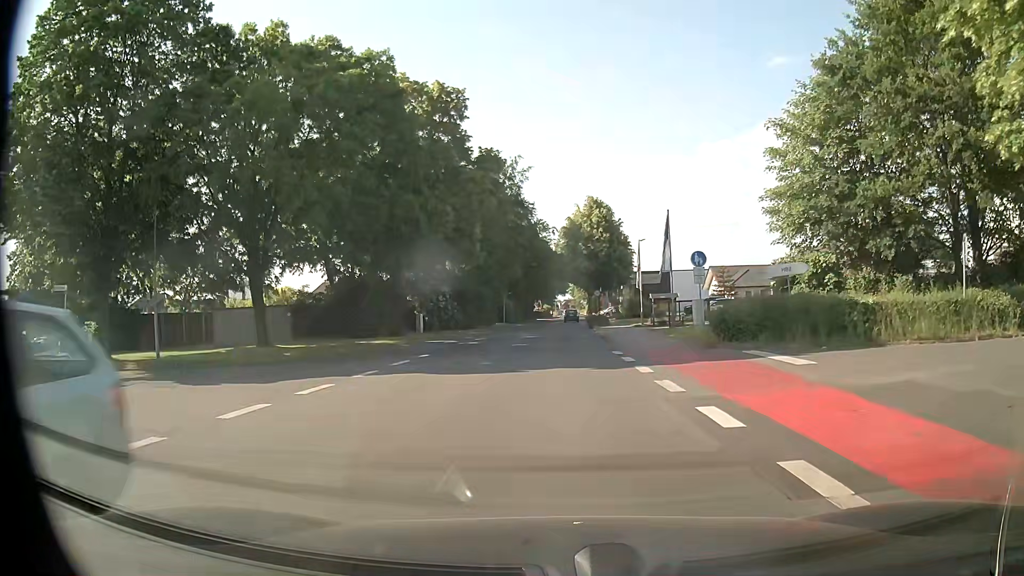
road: unclassified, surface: asphalt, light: Day
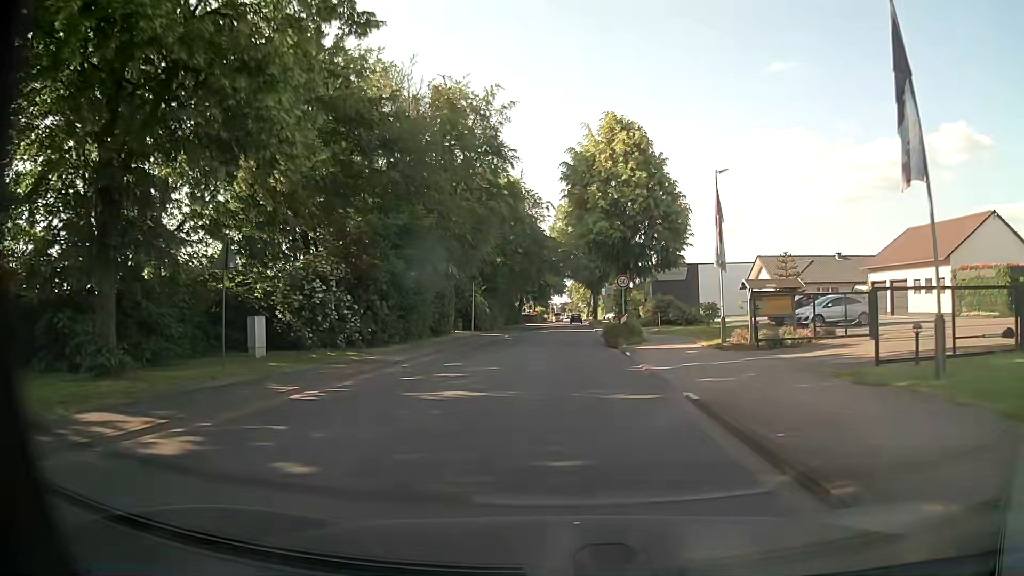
(+0.3, +25.5) m; +1°
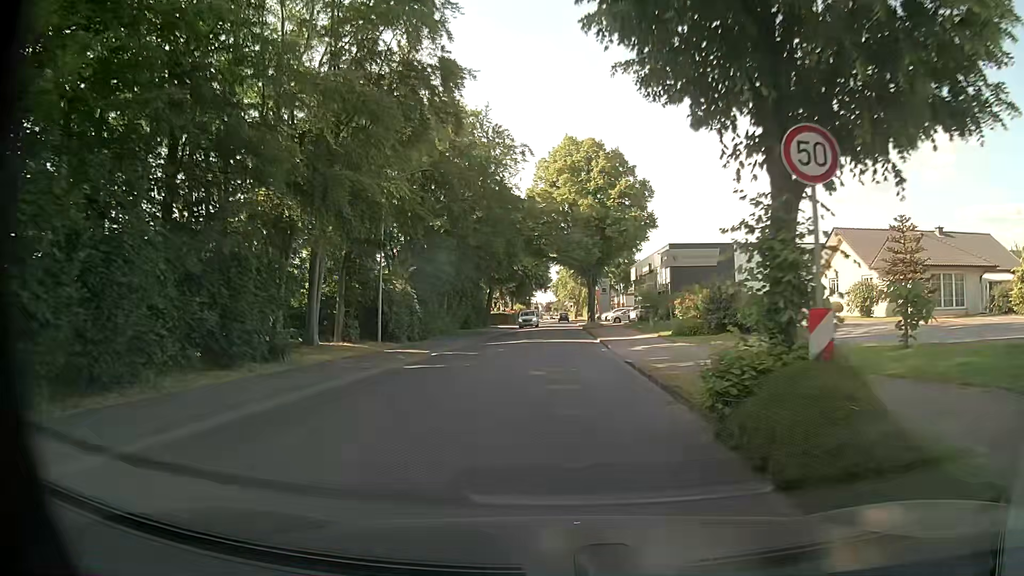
(+0.4, +24.5) m; +1°
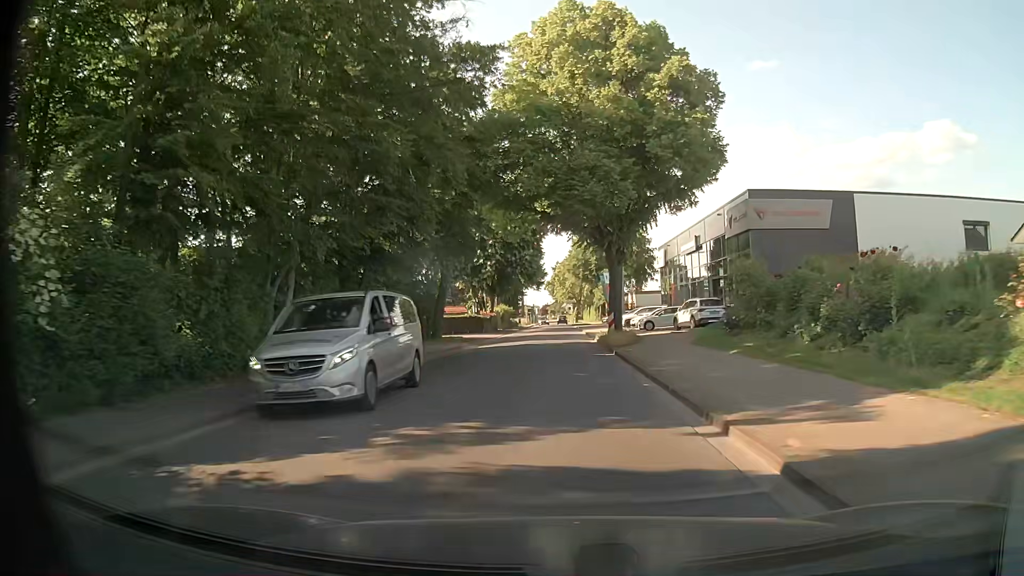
(+0.3, +27.3) m; +1°
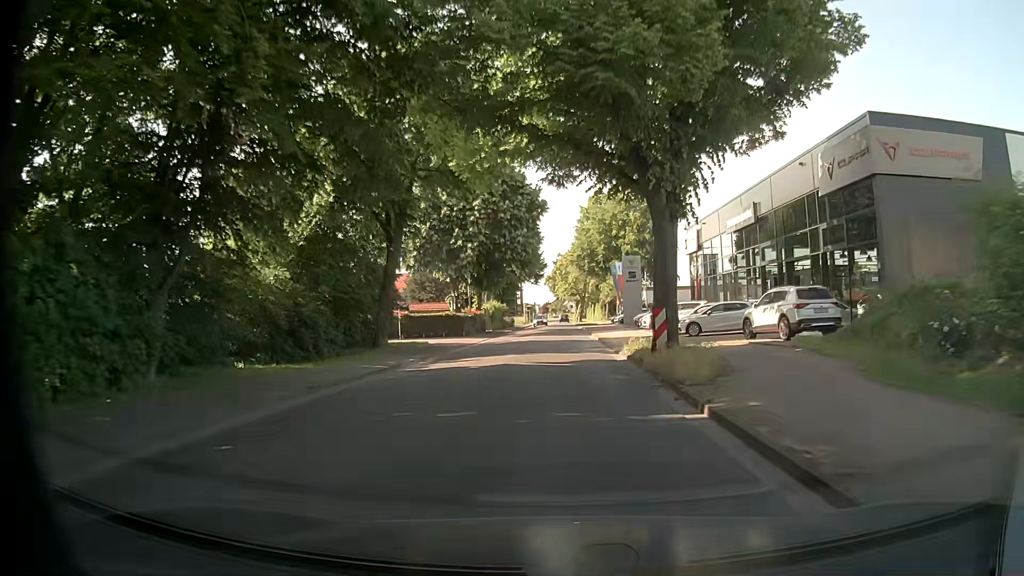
(-0.1, +14.2) m; 0°
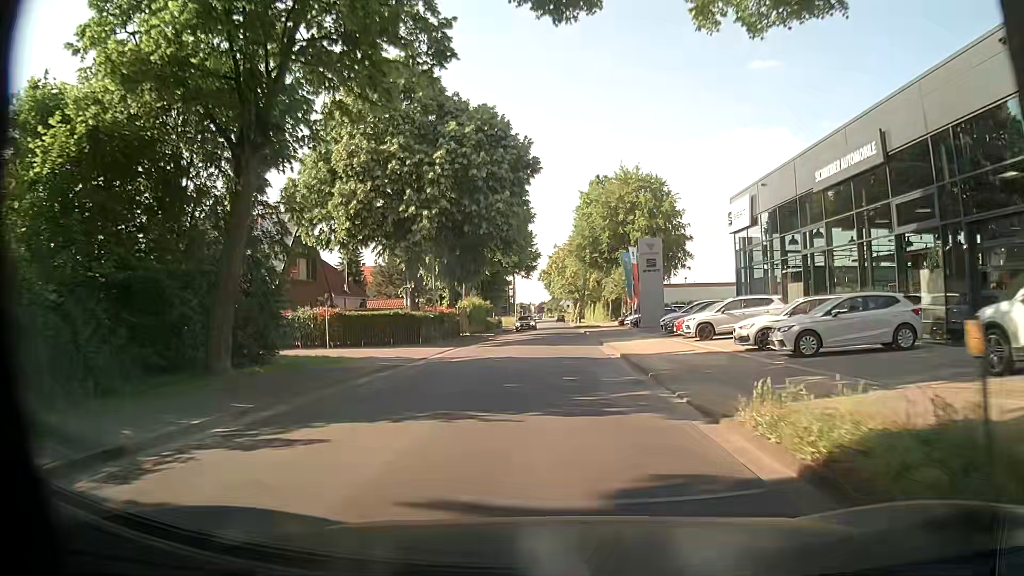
(-0.1, +14.6) m; 0°
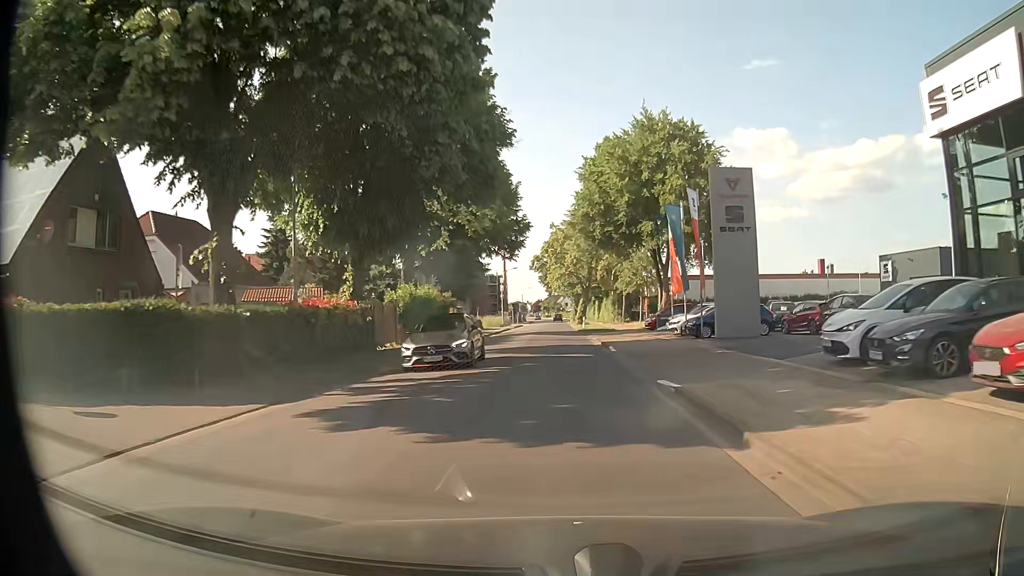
(-0.2, +22.7) m; -1°
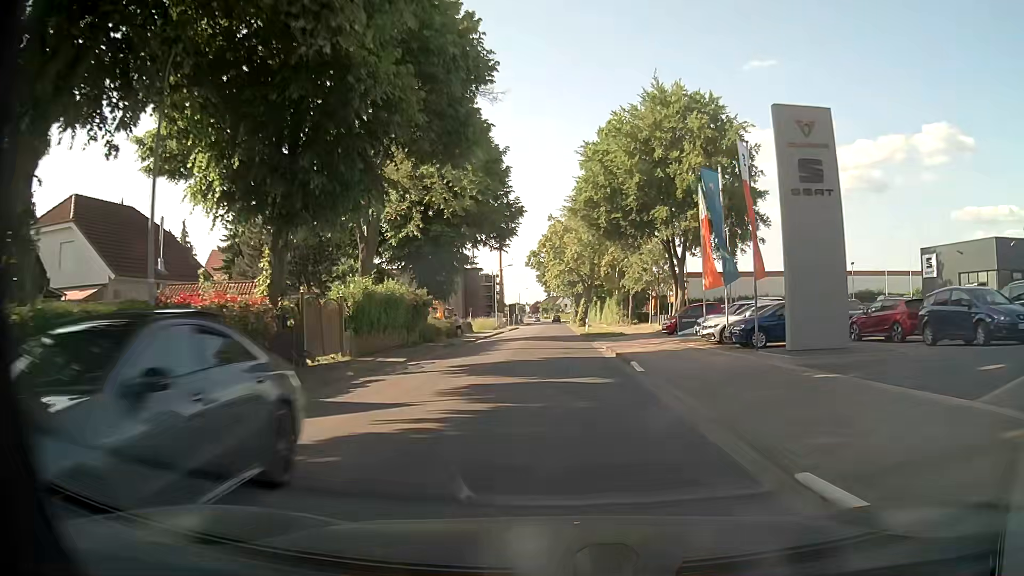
(0.0, +7.8) m; 0°
(0, +10) (0, +20) (0, +30) (0, +40) (0, +50) (0, +60) (0, +70) (0, +80) (0, +90) (0, +100) m
